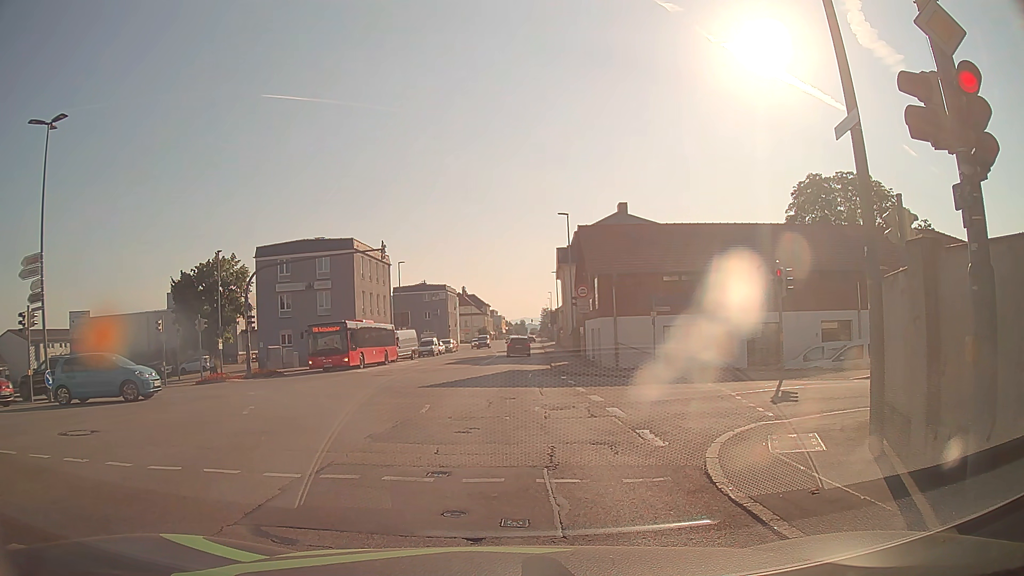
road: tertiary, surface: asphalt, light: Day
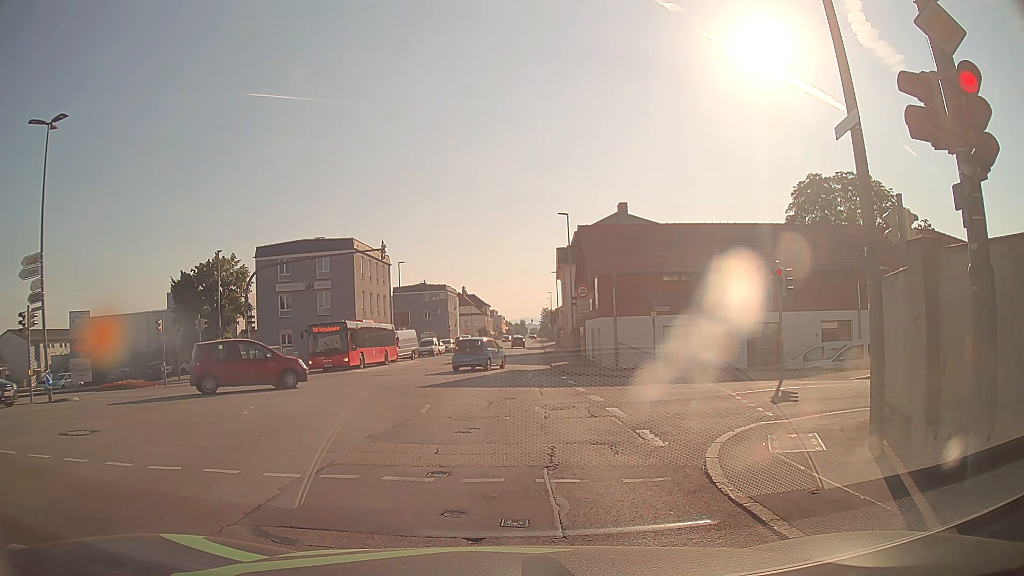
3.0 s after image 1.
(0.0, 0.0) m; 0°
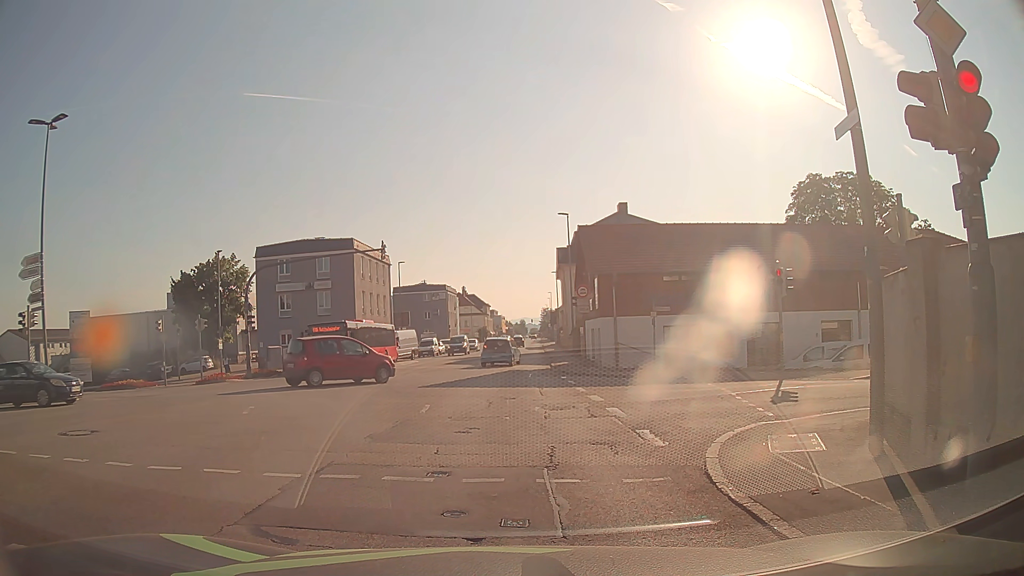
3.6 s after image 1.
(0.0, 0.0) m; 0°
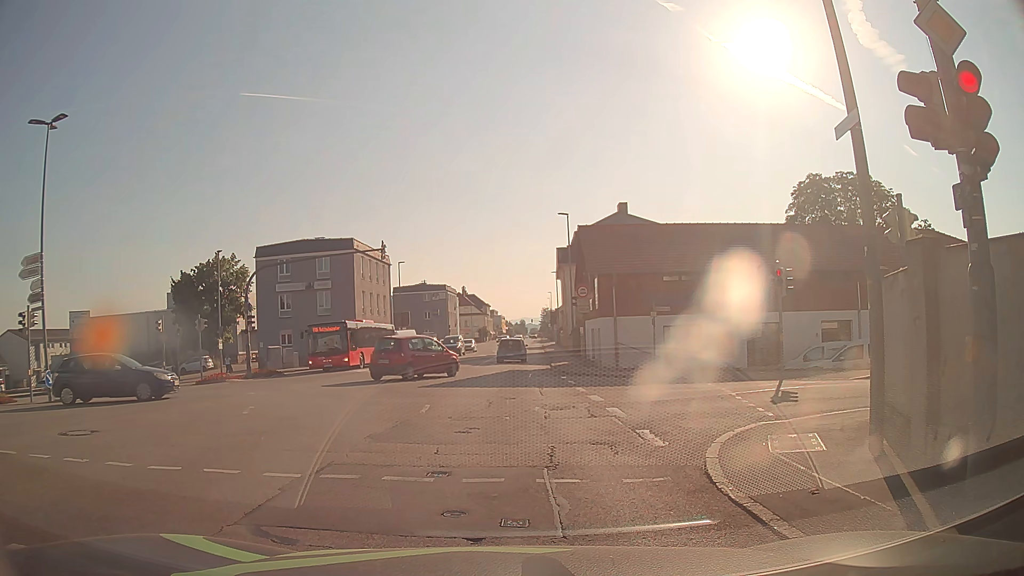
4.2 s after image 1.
(0.0, 0.0) m; 0°
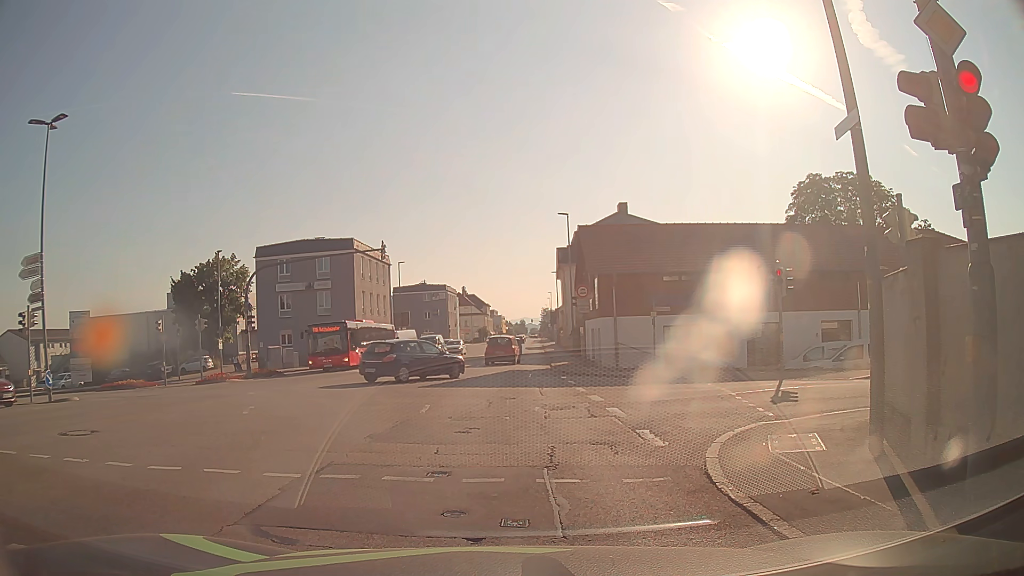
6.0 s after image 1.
(0.0, 0.0) m; 0°
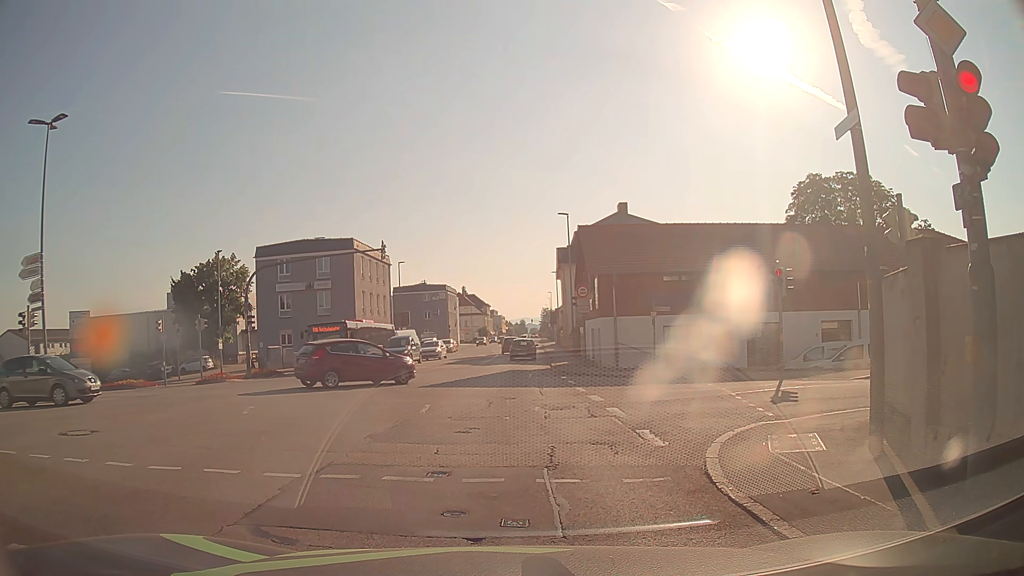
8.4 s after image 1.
(0.0, 0.0) m; 0°
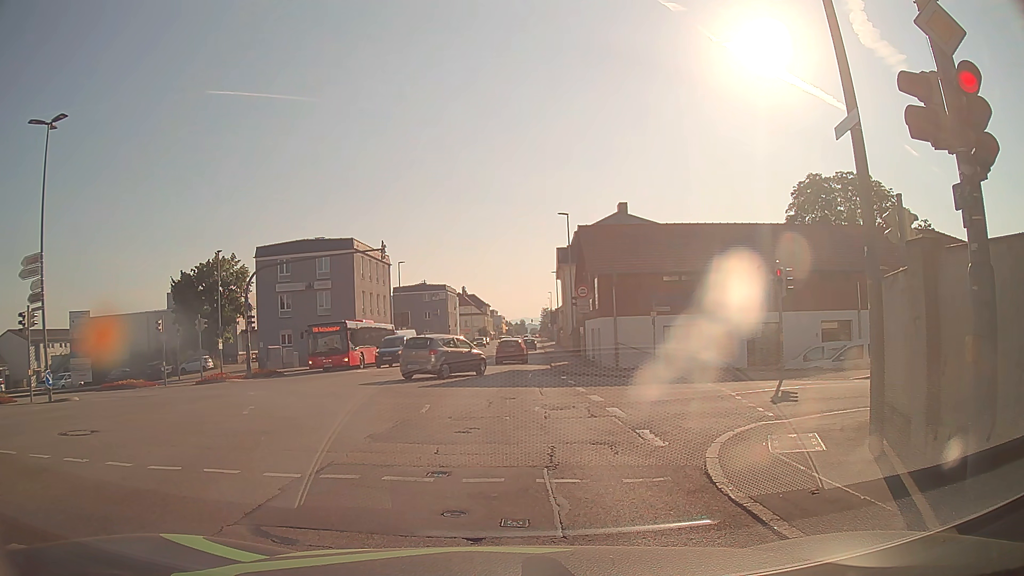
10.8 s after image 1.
(0.0, 0.0) m; 0°
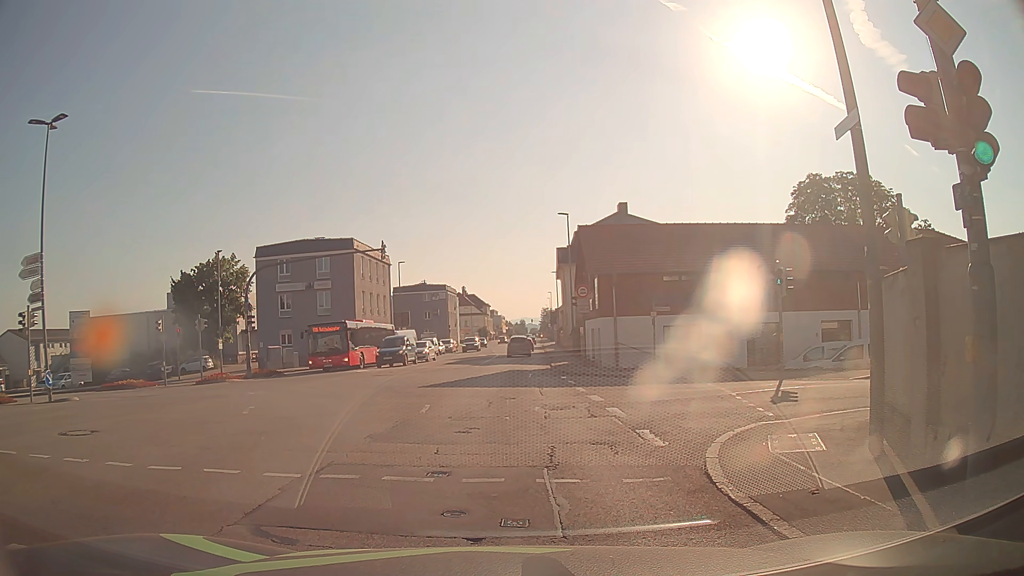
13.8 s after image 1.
(0.0, 0.0) m; 0°
(0, +10) (+1, +20) (+2, +30) (+2, +40) (+3, +50) (+4, +60) (+5, +70) (+5, +80) (+6, +90) (+6, +100) m
